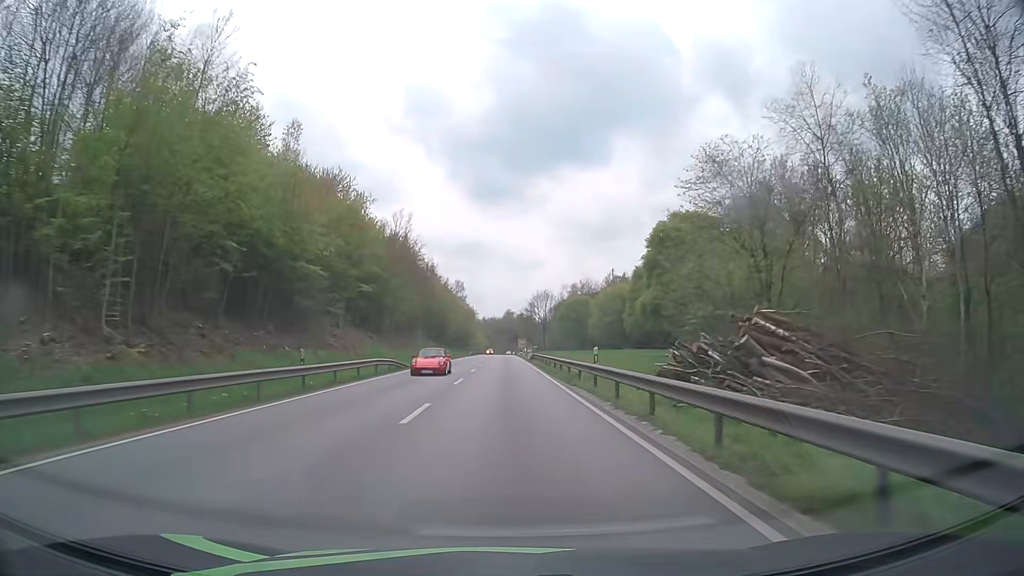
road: primary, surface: asphalt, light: Day
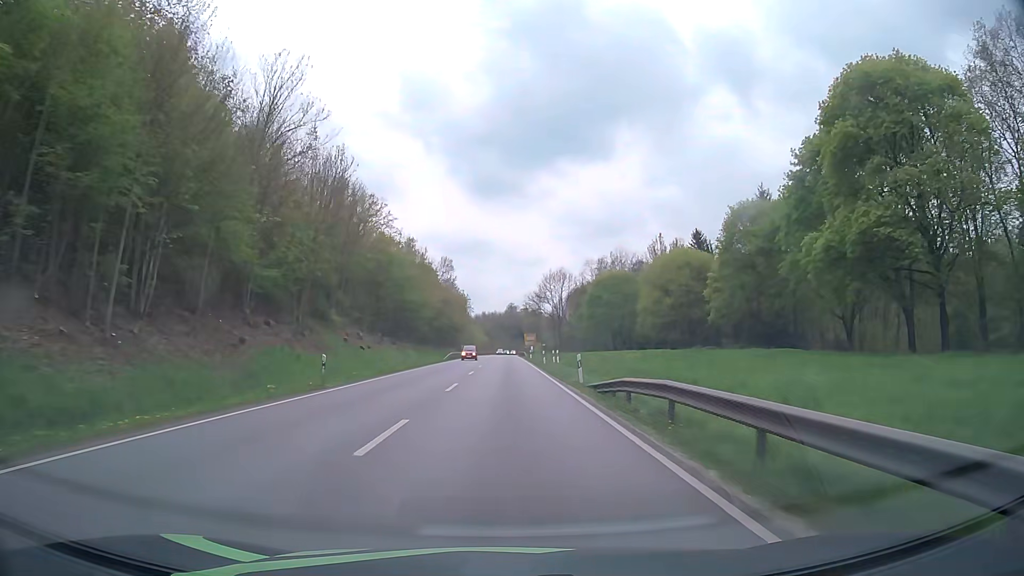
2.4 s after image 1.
(-0.1, +49.9) m; 0°
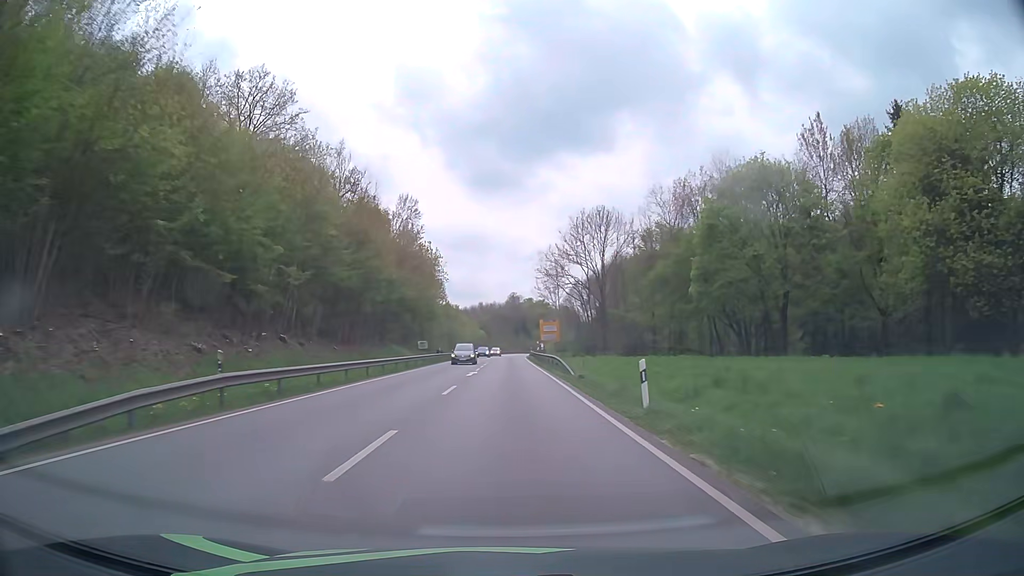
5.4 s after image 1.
(-0.1, +62.6) m; 0°
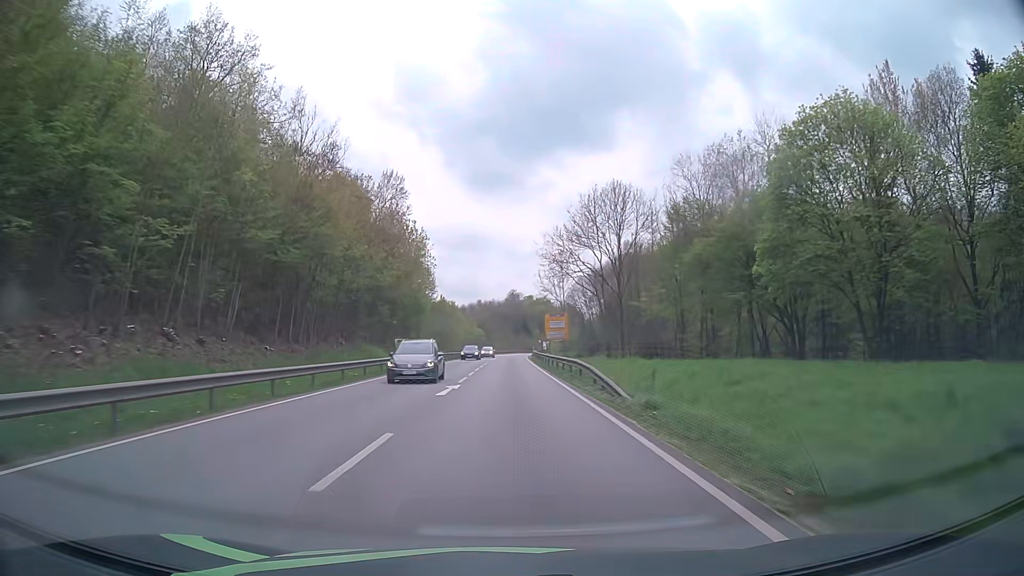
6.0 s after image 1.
(0.0, +12.6) m; 0°
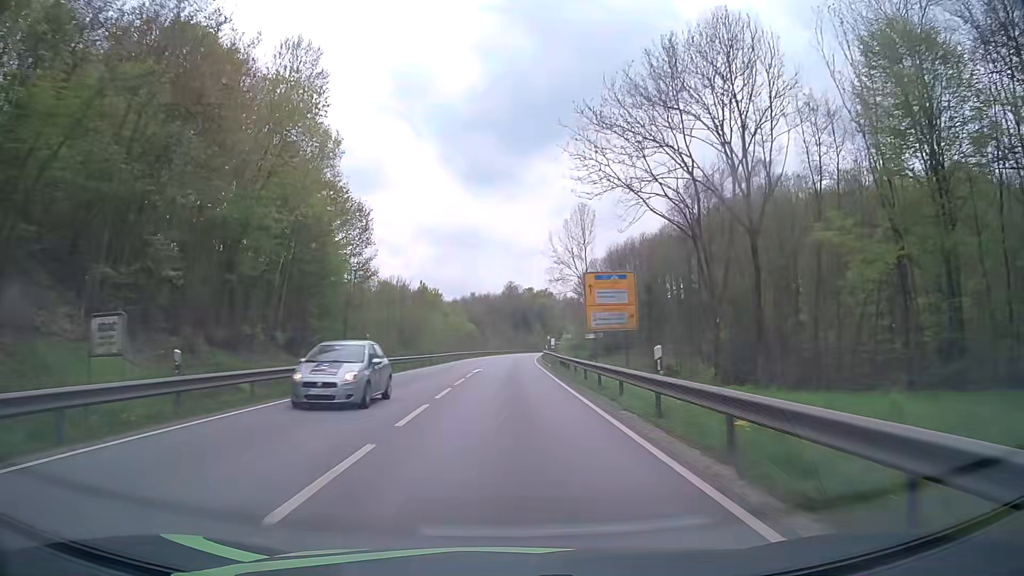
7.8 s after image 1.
(-0.1, +37.7) m; 0°
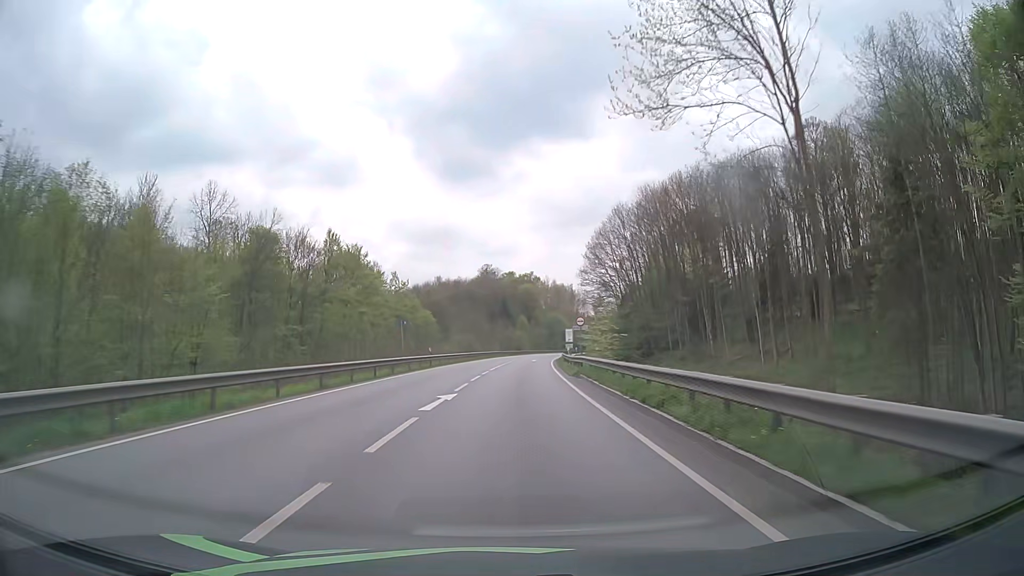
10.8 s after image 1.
(+0.7, +62.8) m; +2°
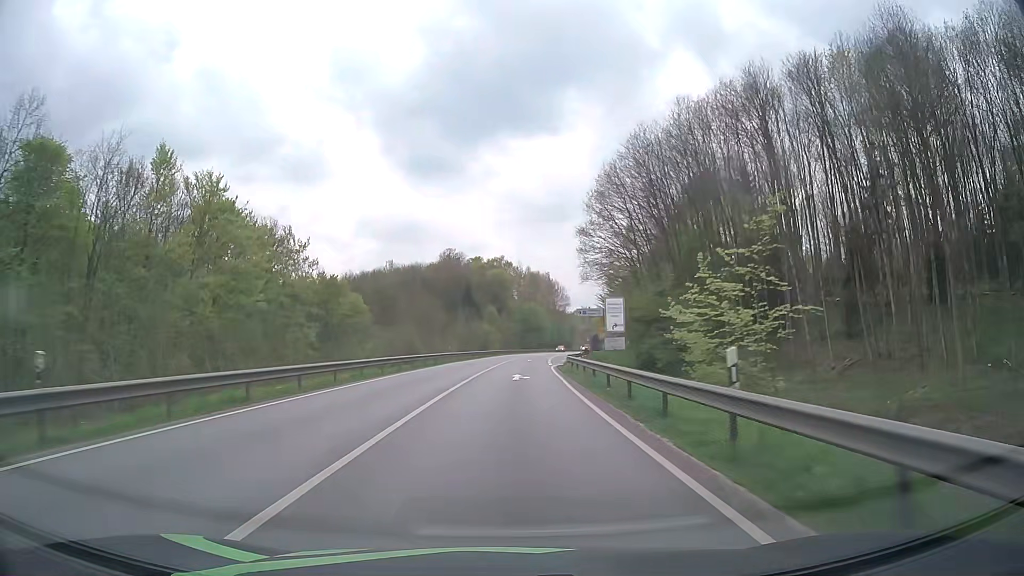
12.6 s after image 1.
(+1.0, +37.7) m; +3°
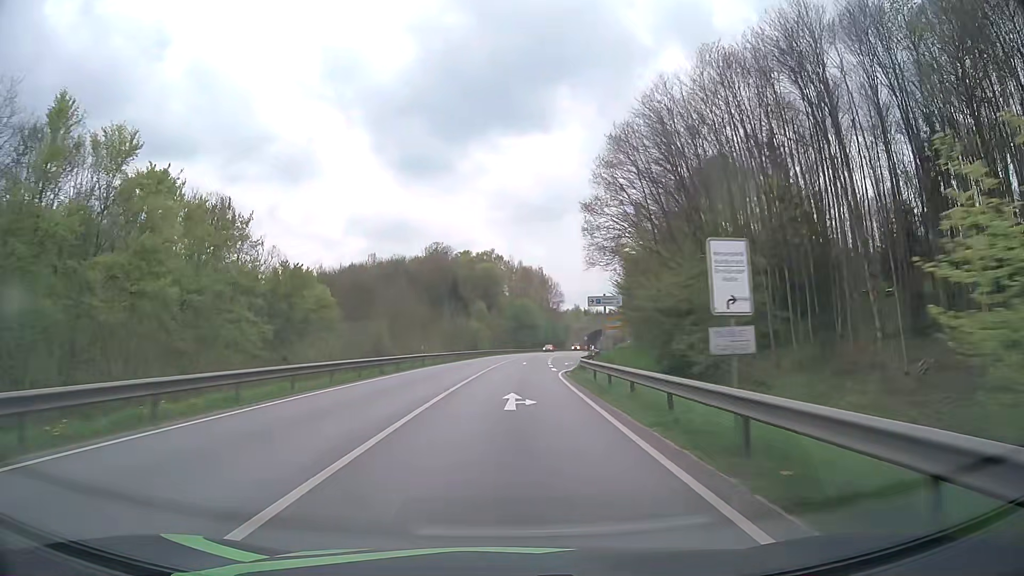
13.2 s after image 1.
(+0.1, +12.6) m; +1°
(0, +10) (0, +20) (0, +30) (+1, +40) (+1, +50) (+2, +60) (+3, +70) (+4, +80) (+5, +90) (+6, +100) m
